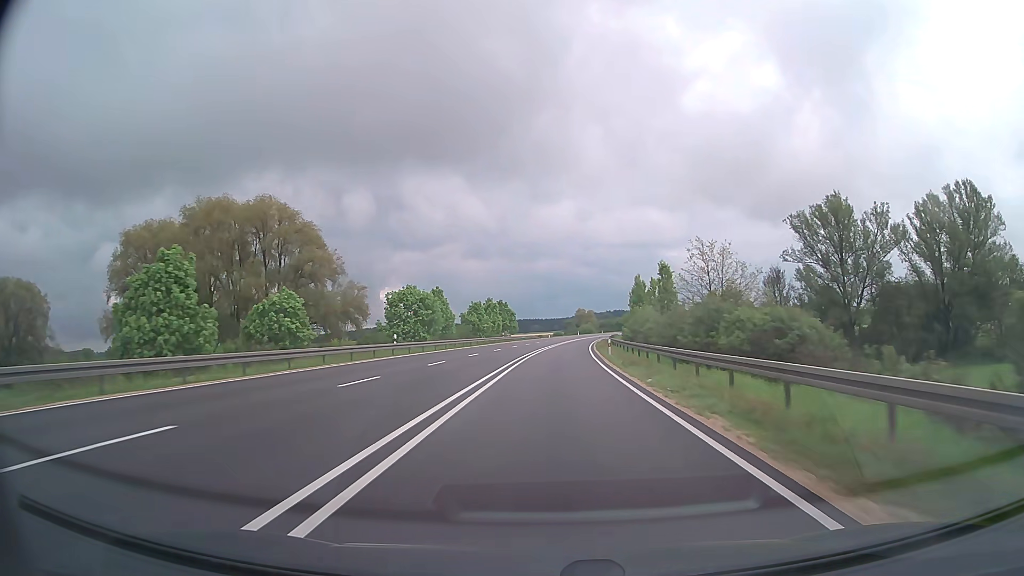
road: trunk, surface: asphalt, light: Day
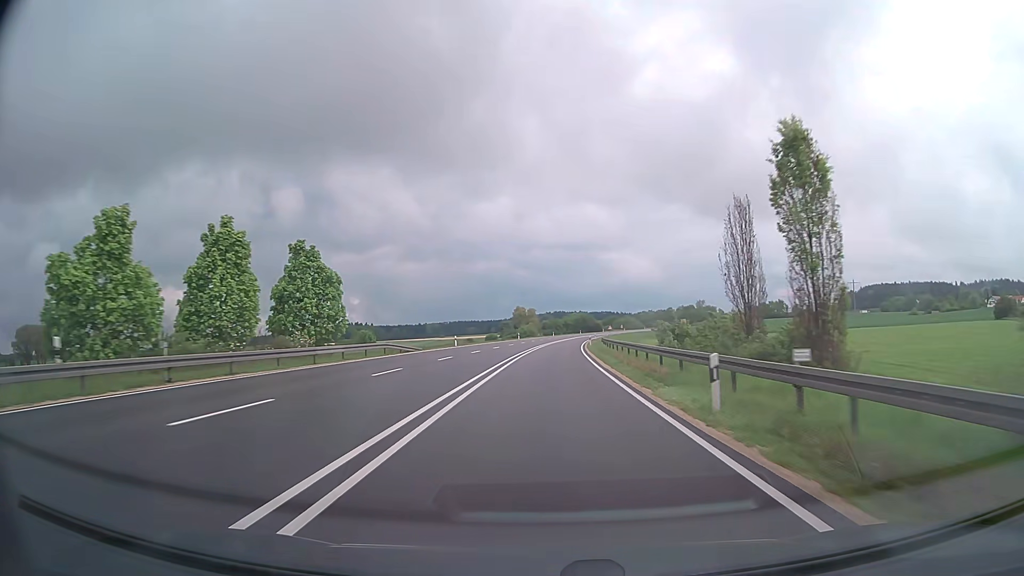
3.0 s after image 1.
(+3.7, +79.6) m; +5°
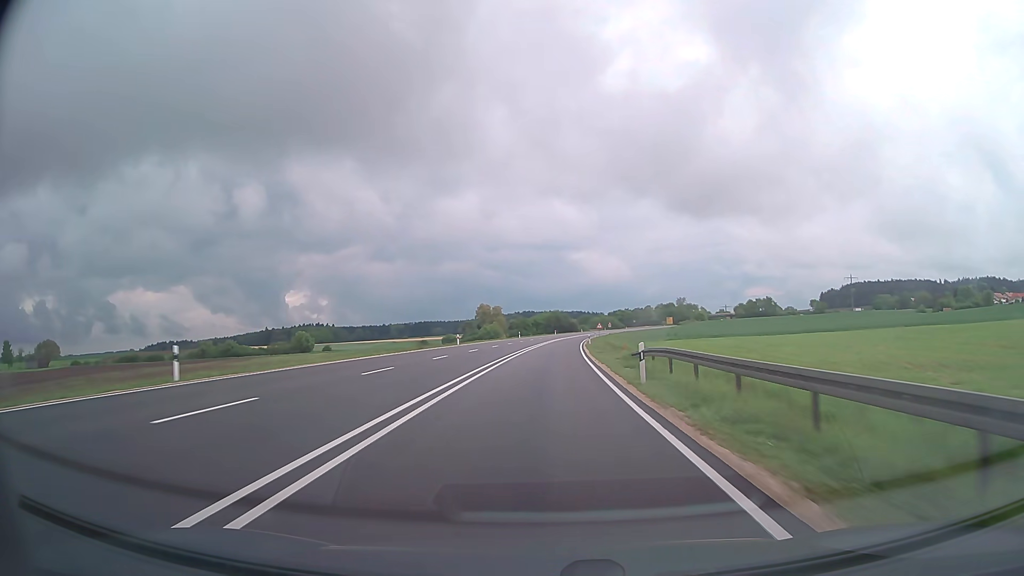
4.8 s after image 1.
(+1.3, +47.8) m; +3°
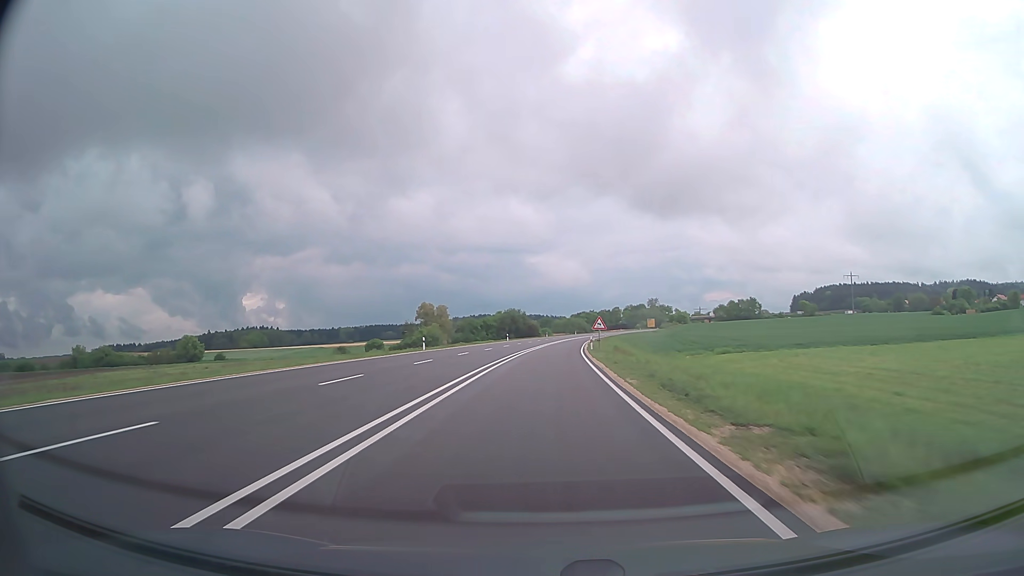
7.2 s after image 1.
(+1.8, +63.8) m; +3°
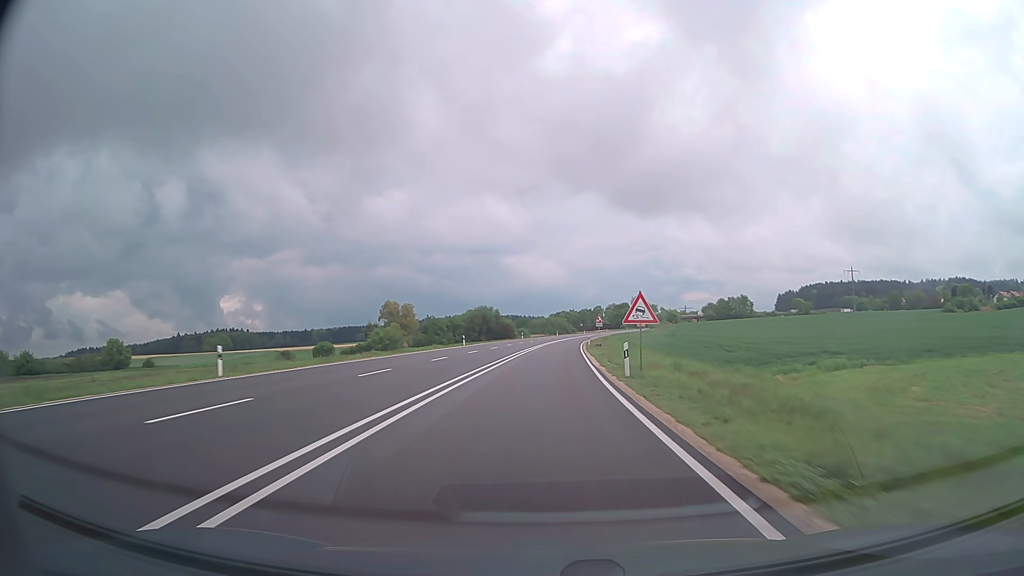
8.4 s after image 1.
(+0.6, +31.9) m; +2°
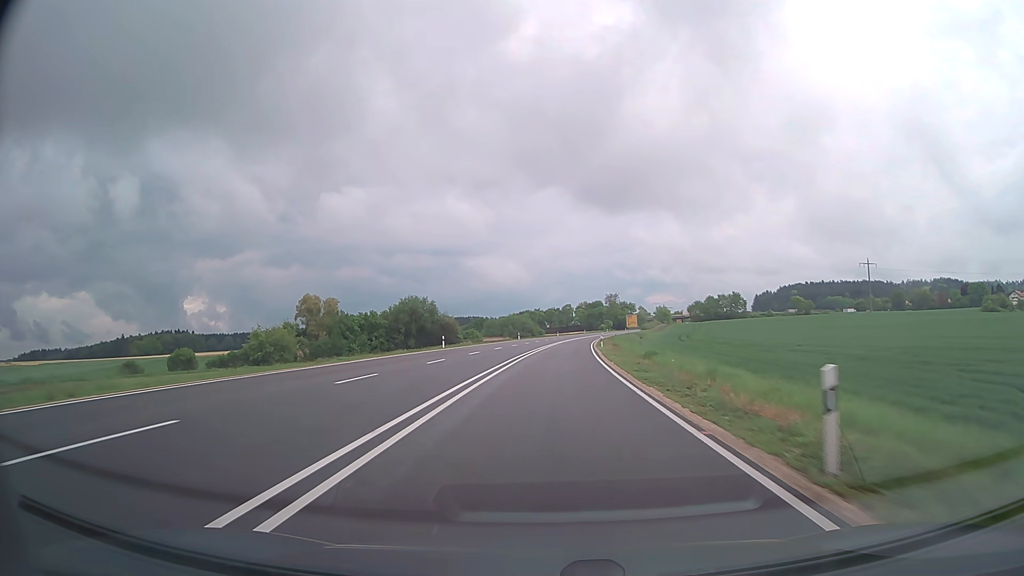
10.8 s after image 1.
(+1.5, +63.8) m; +3°
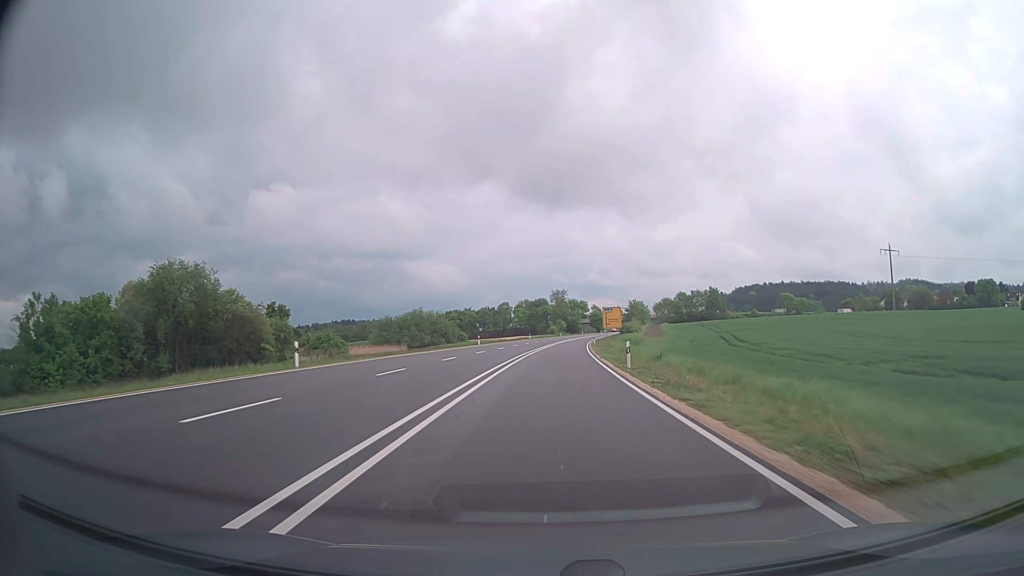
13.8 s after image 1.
(+3.4, +79.7) m; +5°
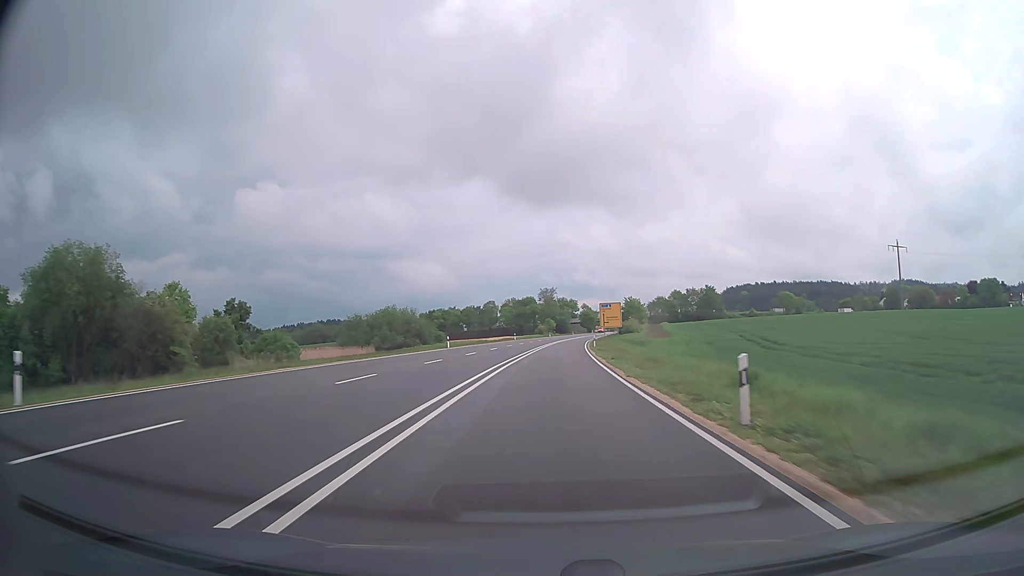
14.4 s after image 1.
(+0.1, +15.9) m; +1°
(0, +10) (0, +20) (0, +30) (+1, +40) (+1, +50) (+2, +60) (+2, +70) (+3, +80) (+4, +90) (+5, +100) m
